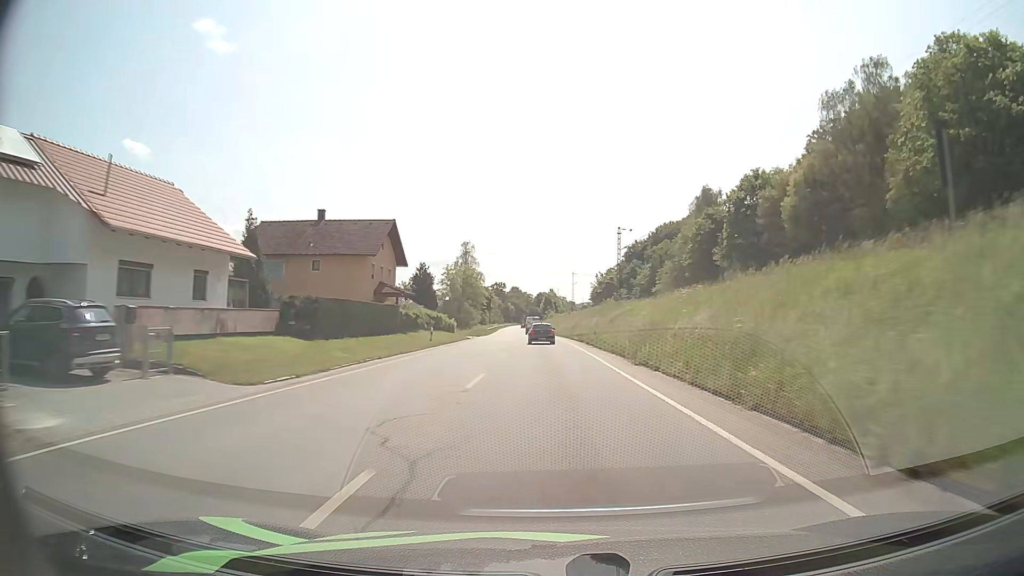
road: primary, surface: asphalt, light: Day
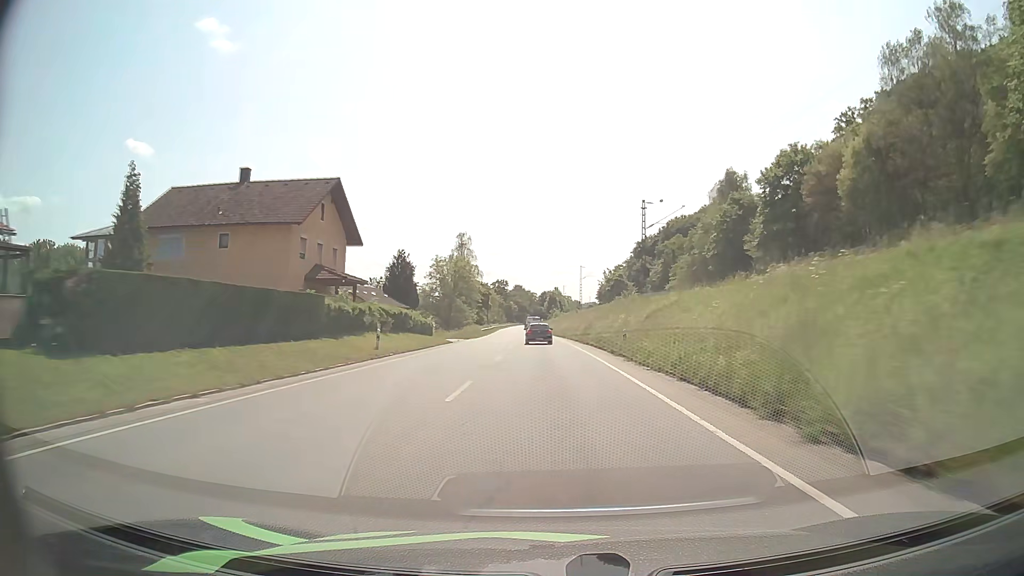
(-0.1, +14.9) m; 0°
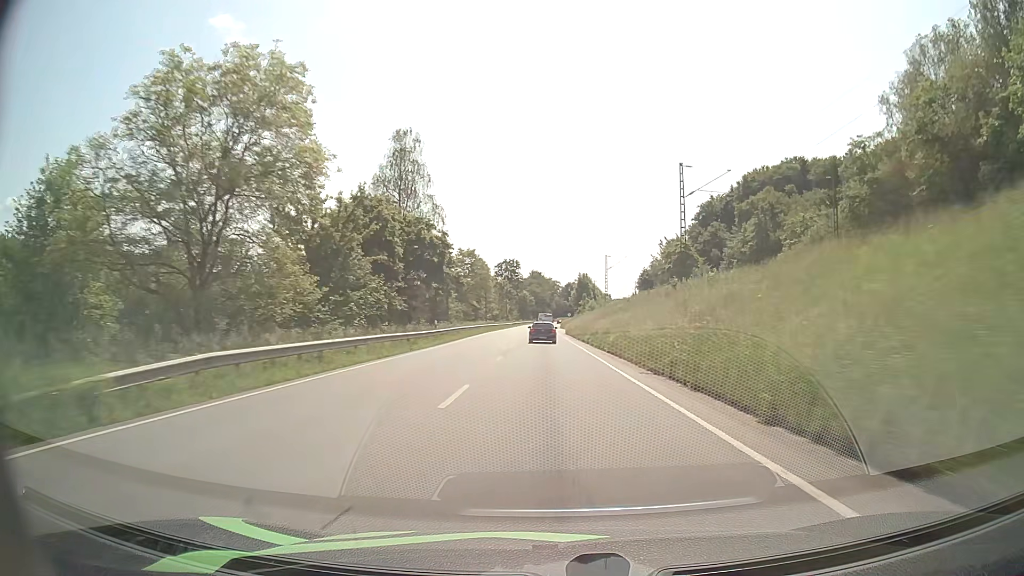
(-1.6, +74.5) m; -2°
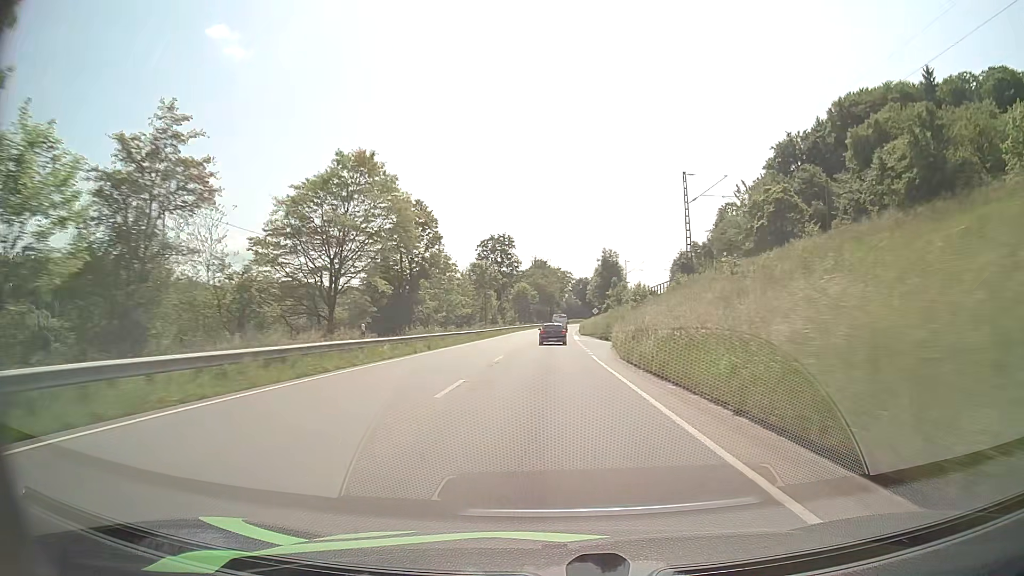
(-0.3, +59.6) m; -1°
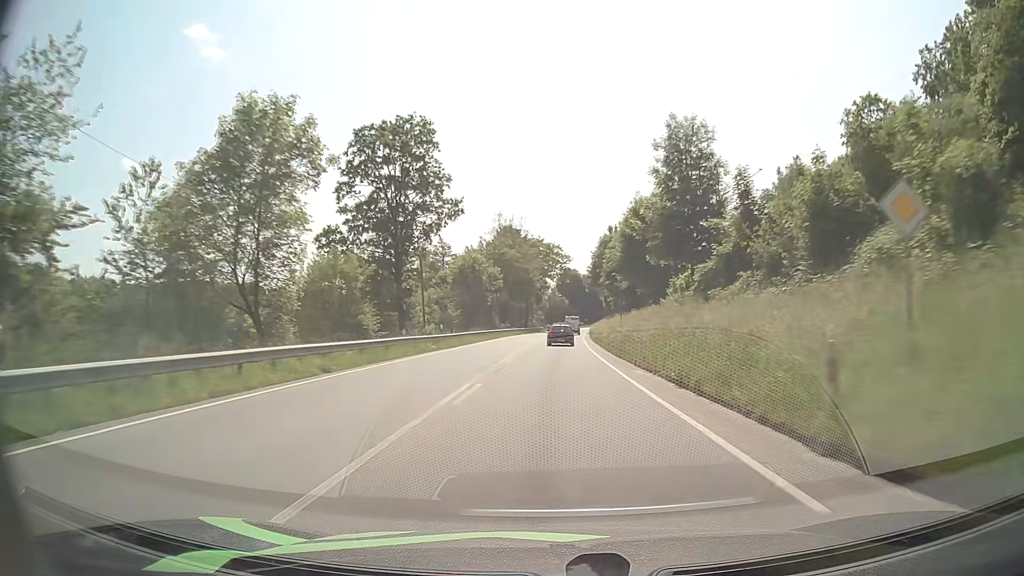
(+0.6, +74.4) m; +2°
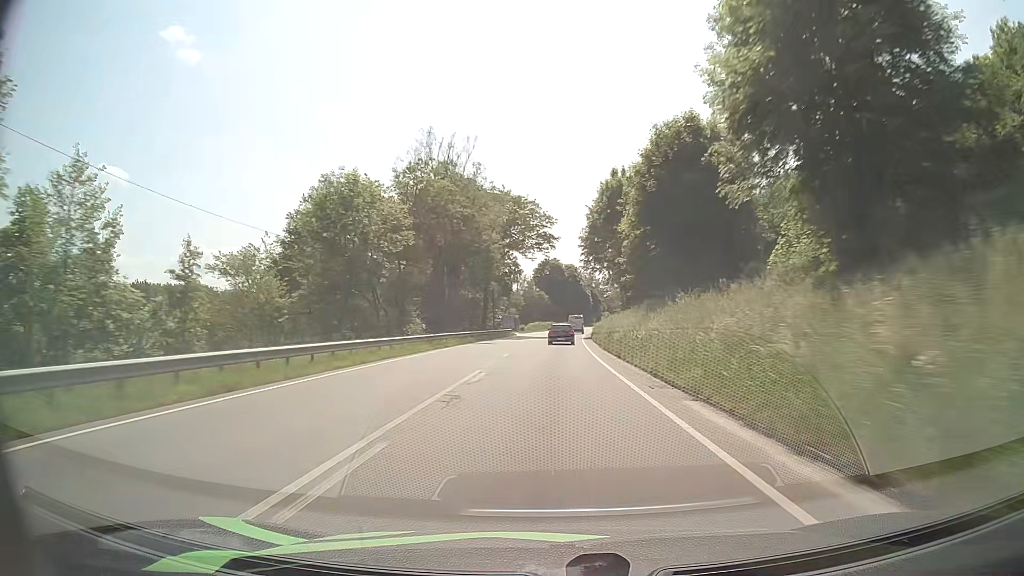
(+0.8, +44.5) m; +2°
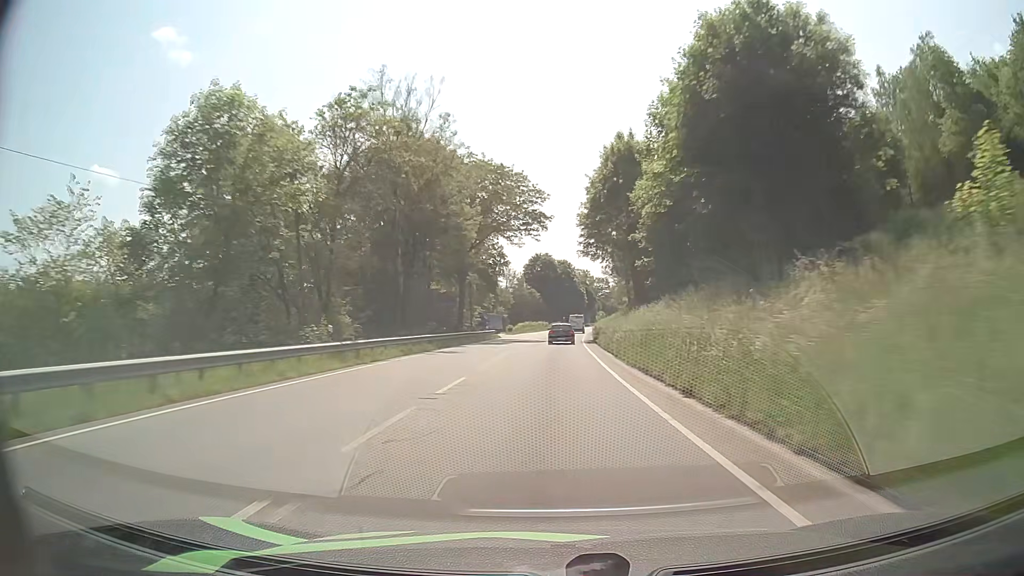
(+0.1, +14.9) m; +1°
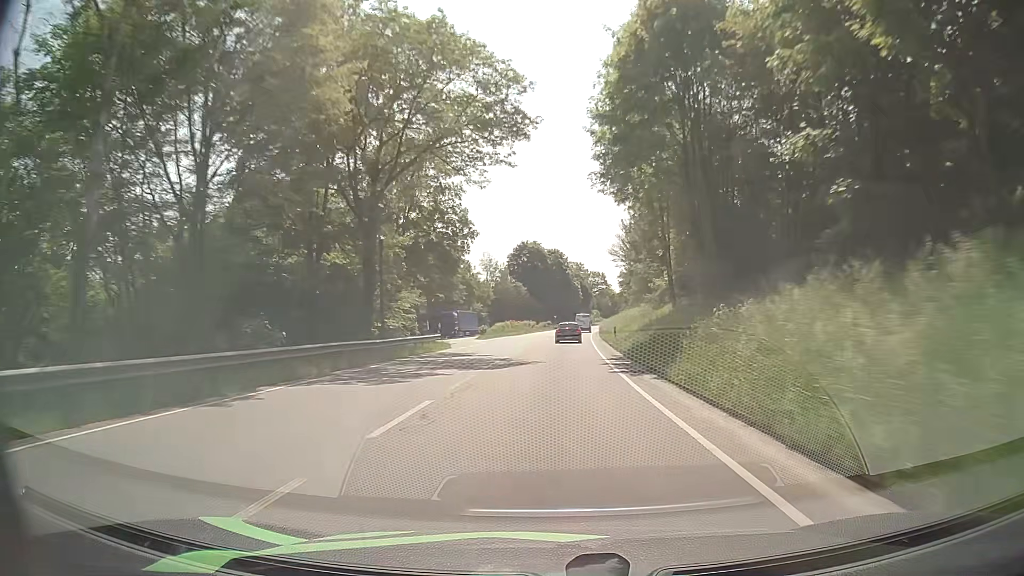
(+0.2, +29.8) m; +1°
(0, +10) (0, +20) (+1, +30) (+1, +40) (+1, +50) (+2, +60) (+2, +70) (+3, +80) (+4, +90) (+5, +100) m
